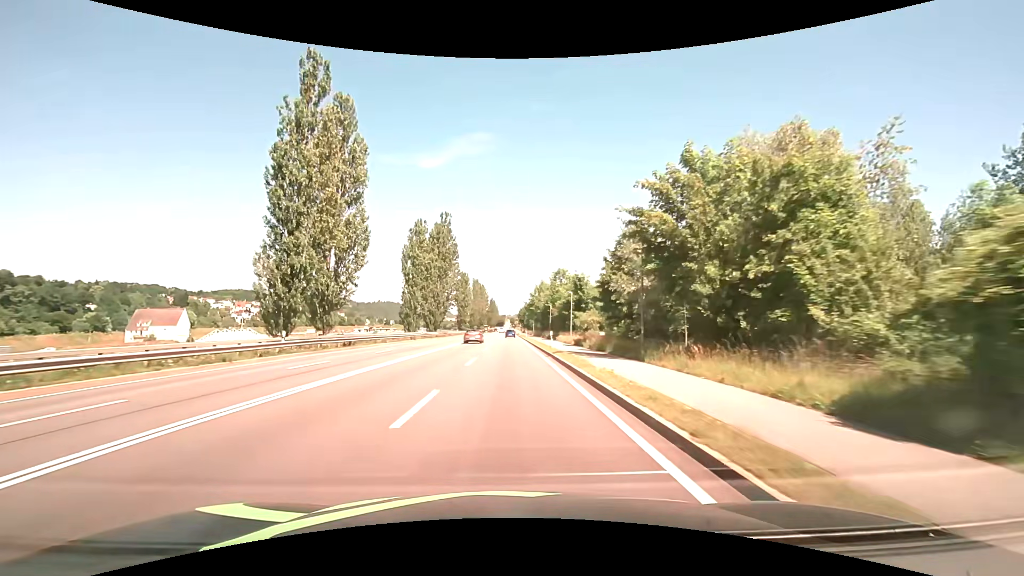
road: primary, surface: asphalt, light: Day
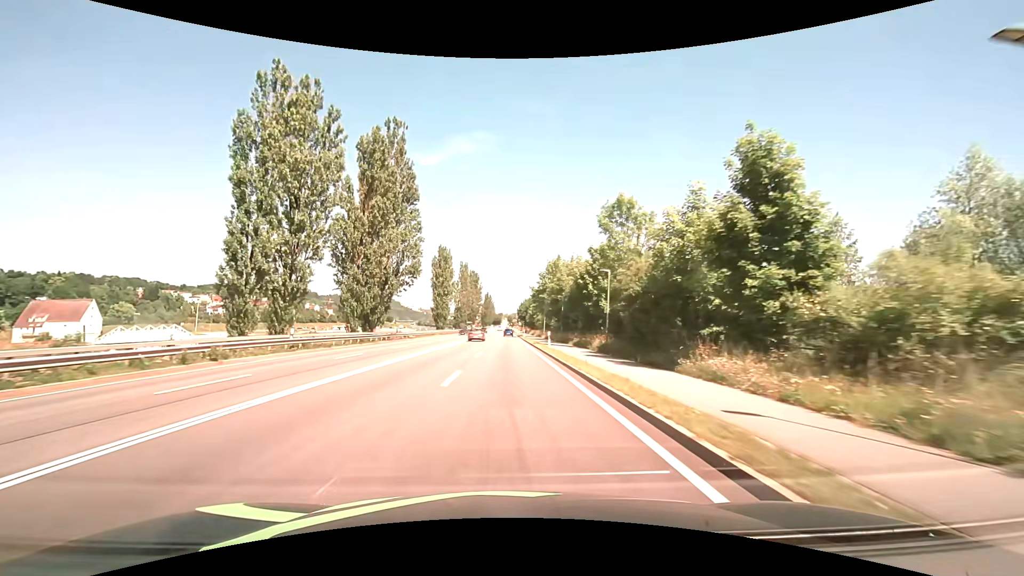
(+0.1, +43.0) m; 0°
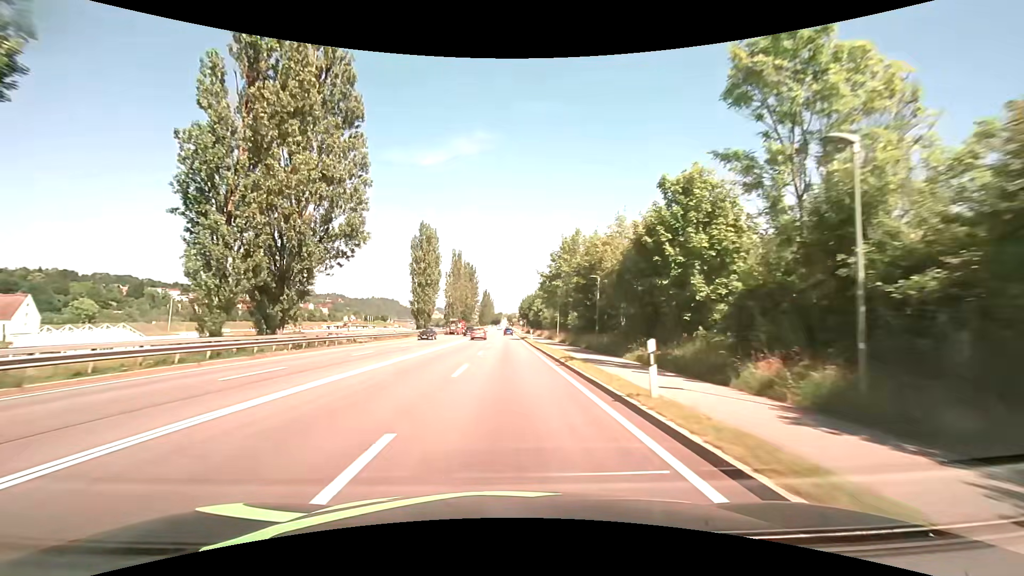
(0.0, +21.5) m; 0°
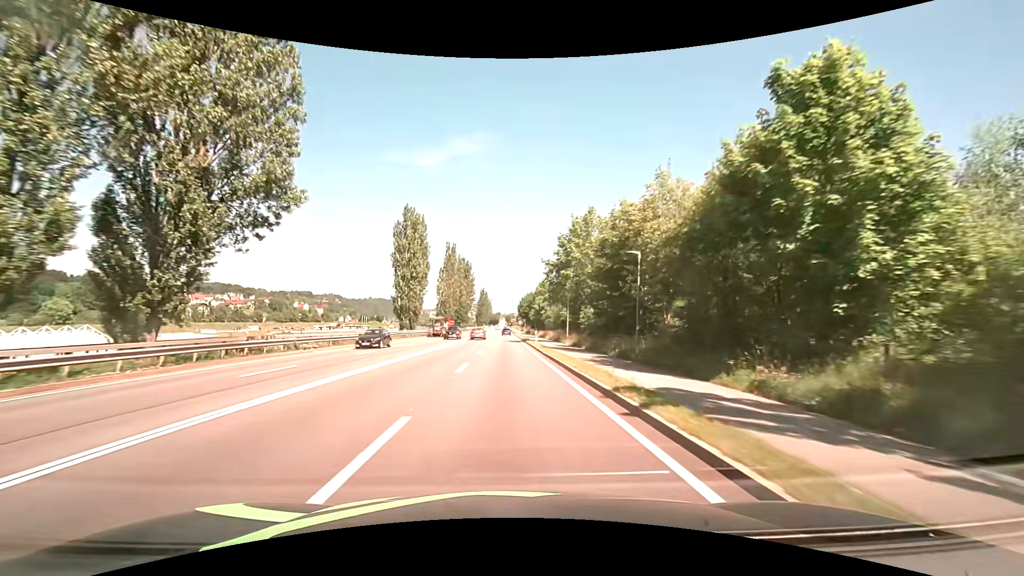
(+0.1, +10.8) m; 0°
